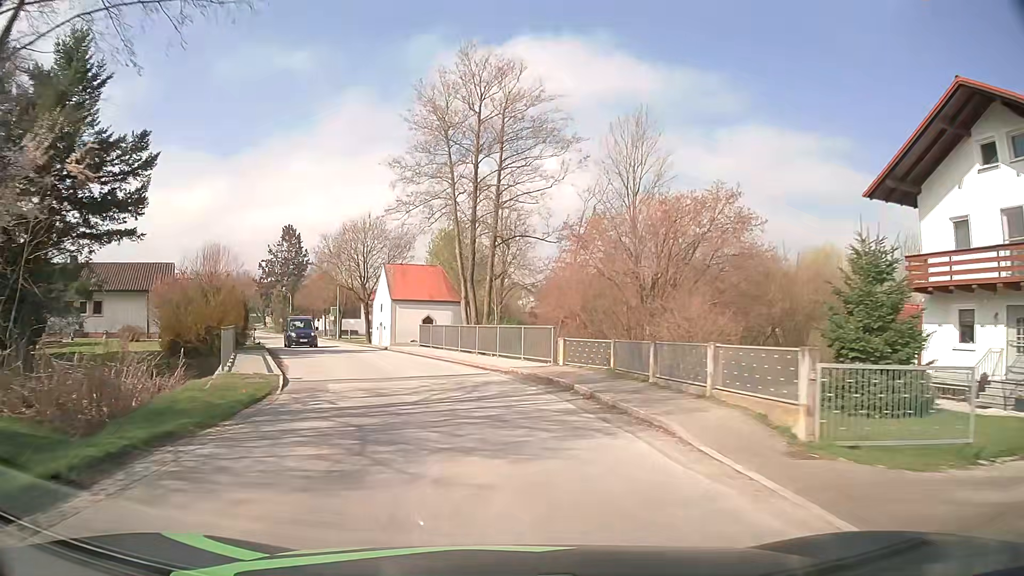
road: tertiary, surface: asphalt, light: Day
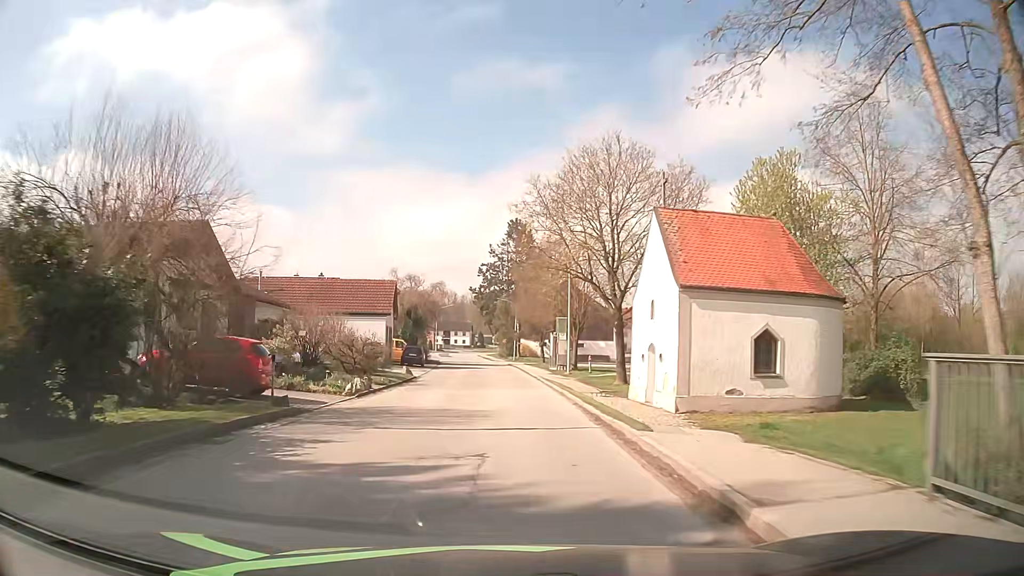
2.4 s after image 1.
(-5.6, +28.2) m; -22°
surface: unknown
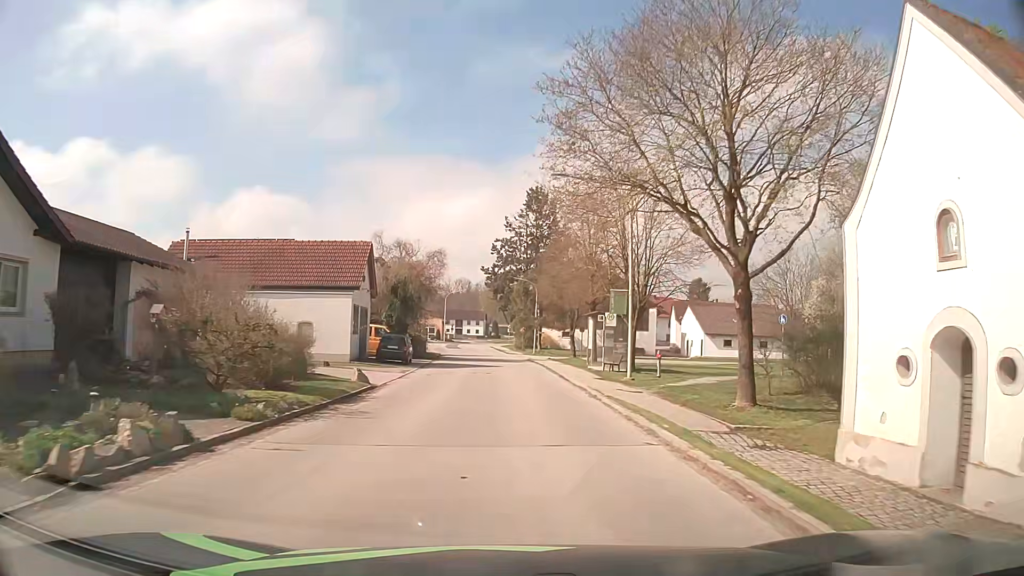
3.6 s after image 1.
(-0.2, +14.7) m; -1°
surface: asphalt
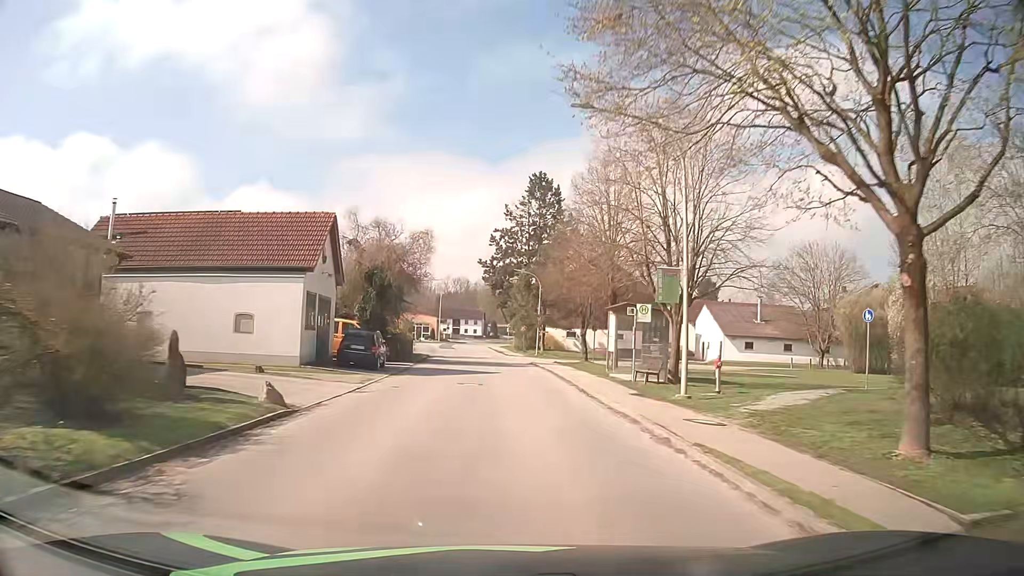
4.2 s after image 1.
(0.0, +7.7) m; 0°
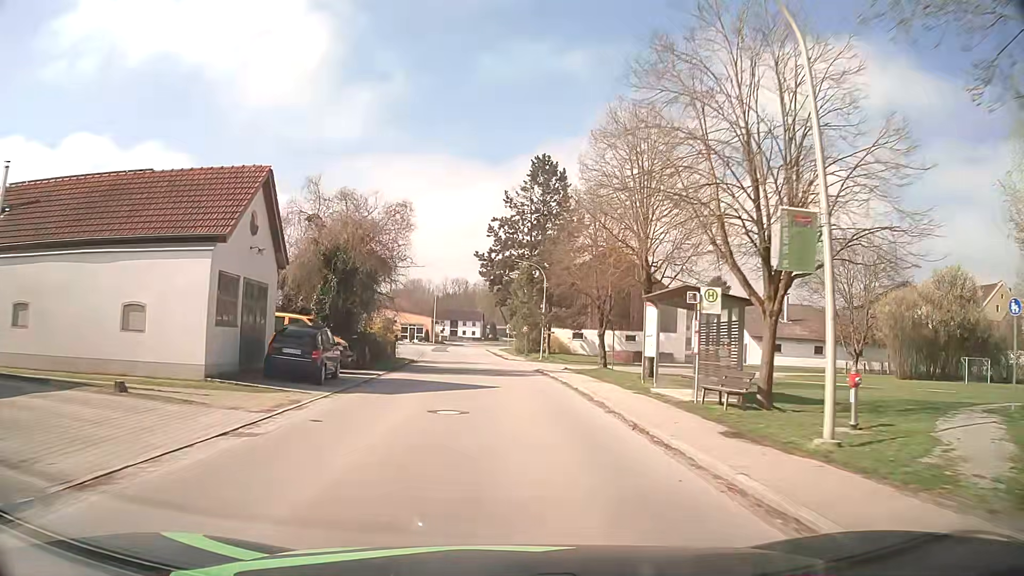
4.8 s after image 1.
(0.0, +8.0) m; 0°
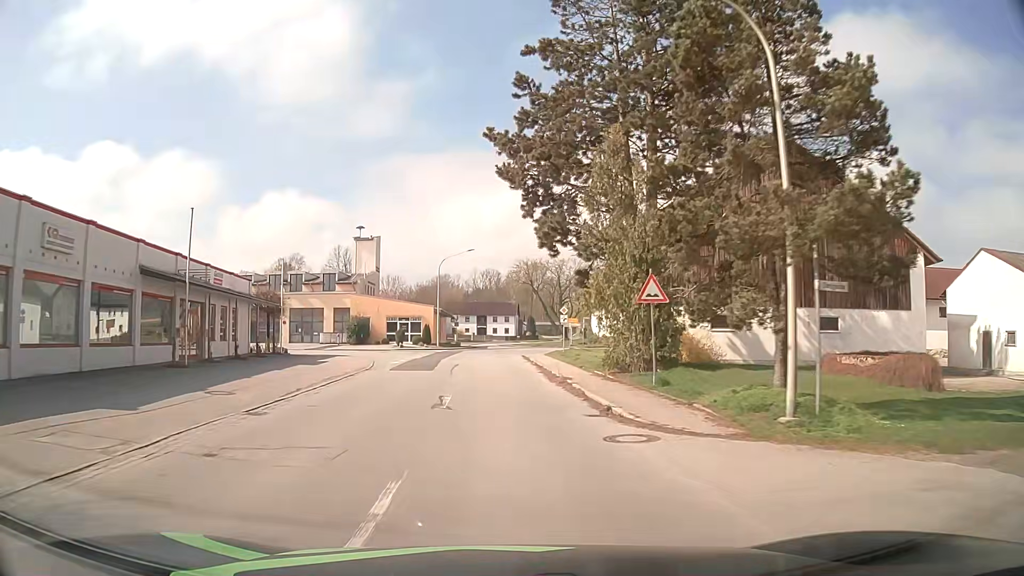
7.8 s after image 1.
(-1.1, +40.2) m; -3°
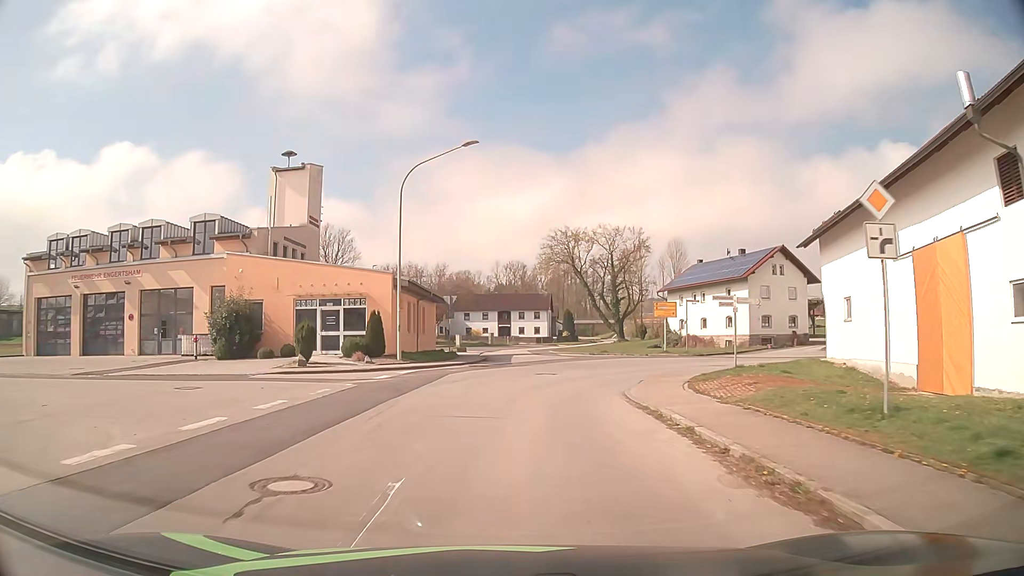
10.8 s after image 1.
(-0.8, +36.4) m; -2°
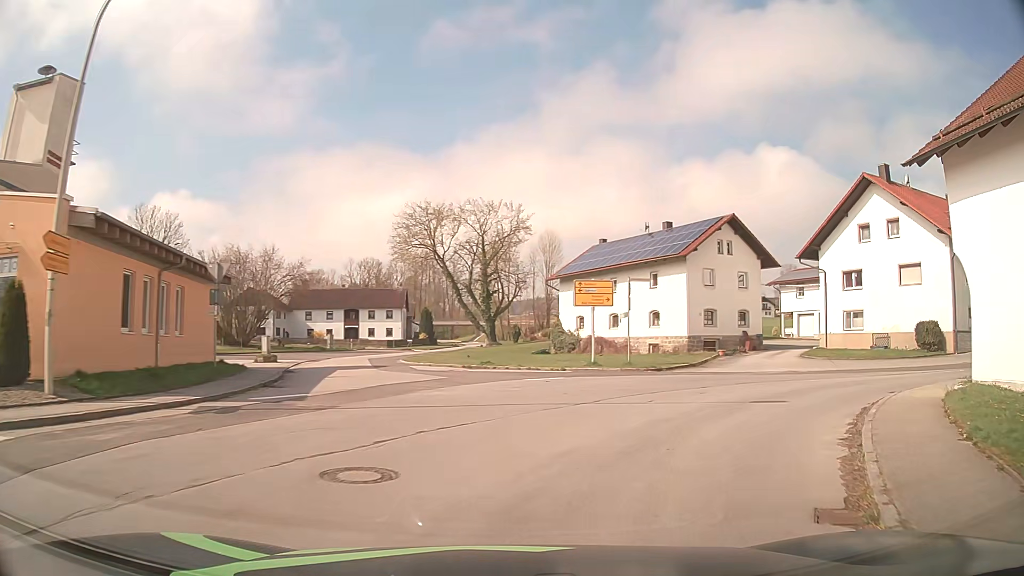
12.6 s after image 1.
(+1.0, +17.4) m; +12°
(+2, +10) (+8, +18) (+17, +21) (+27, +24) (+37, +26) (+46, +28) (+56, +31) (+66, +33) (+75, +36) (+85, +38) m
